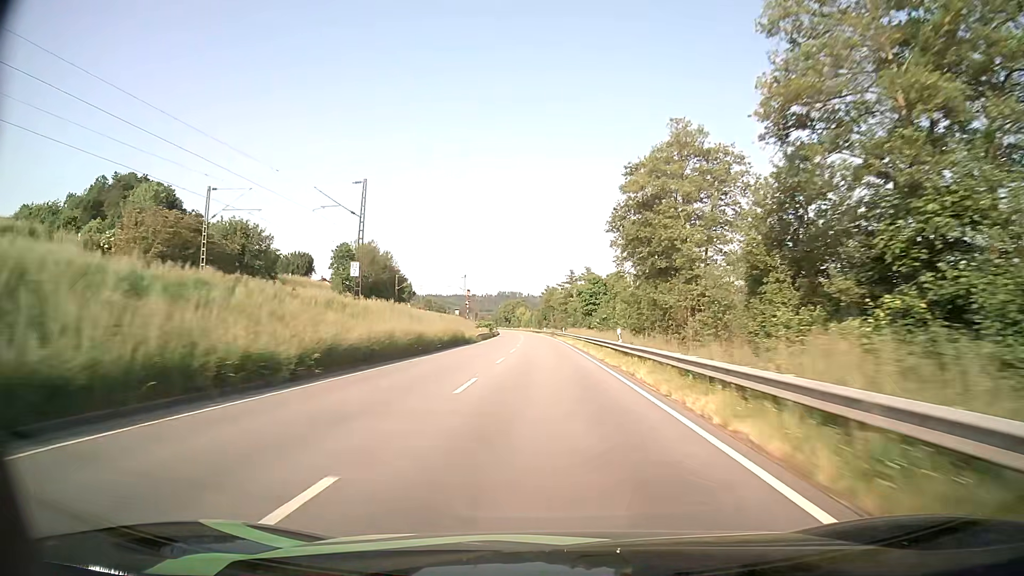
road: primary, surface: asphalt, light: Day
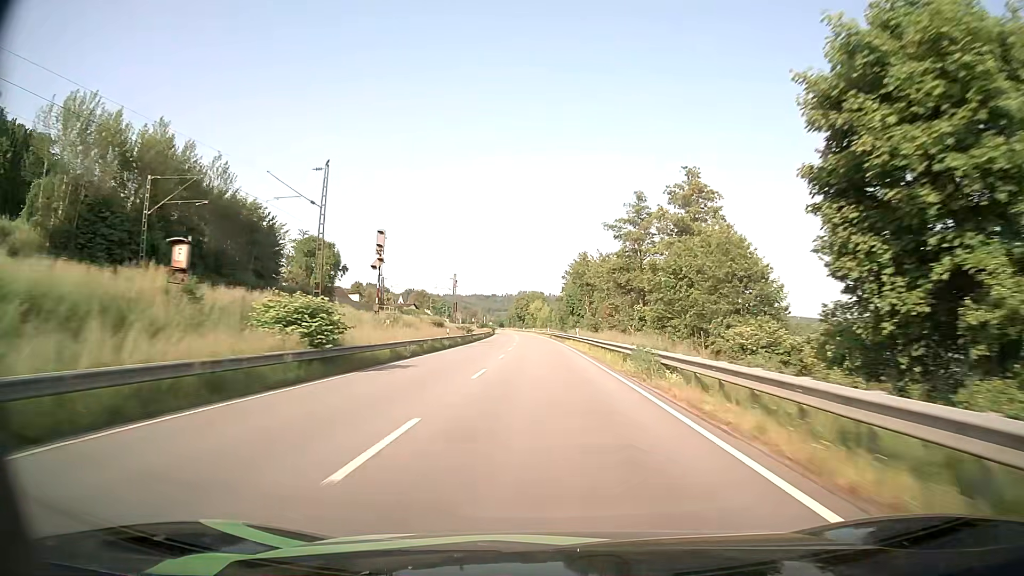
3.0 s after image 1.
(-1.2, +80.8) m; -2°
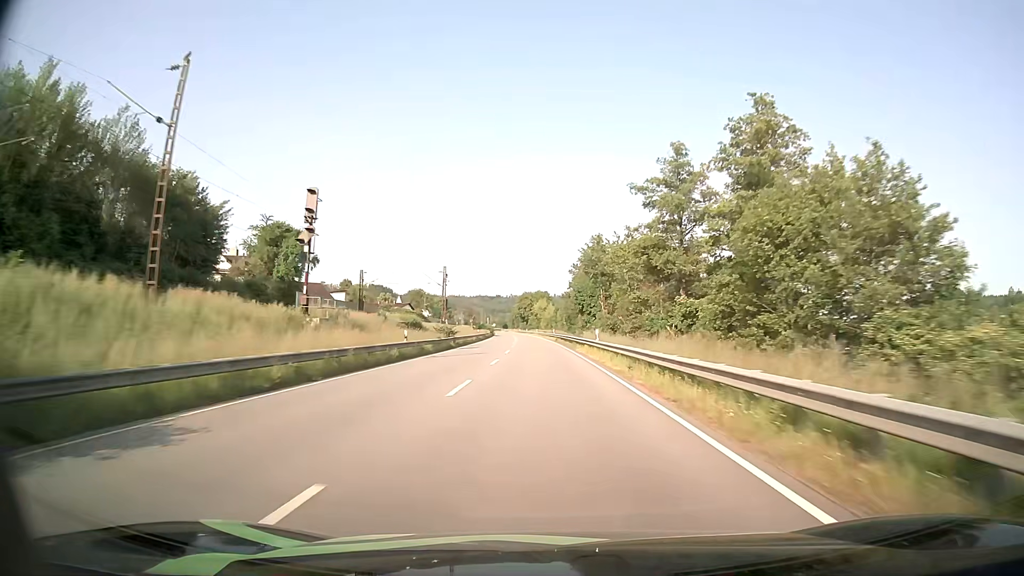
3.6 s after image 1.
(-0.1, +16.4) m; 0°
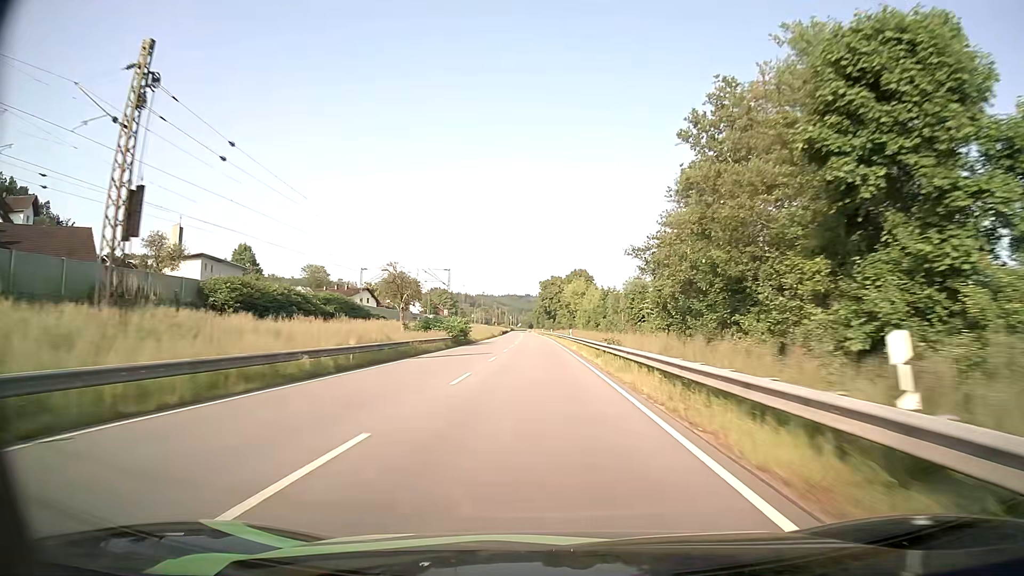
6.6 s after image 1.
(-1.8, +81.9) m; -3°
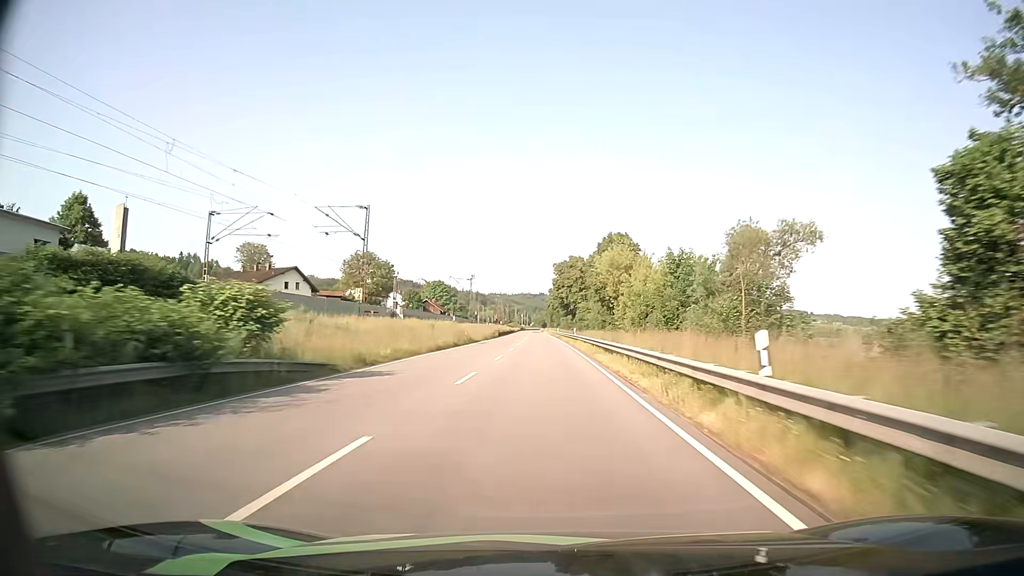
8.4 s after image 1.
(-0.7, +48.6) m; -1°
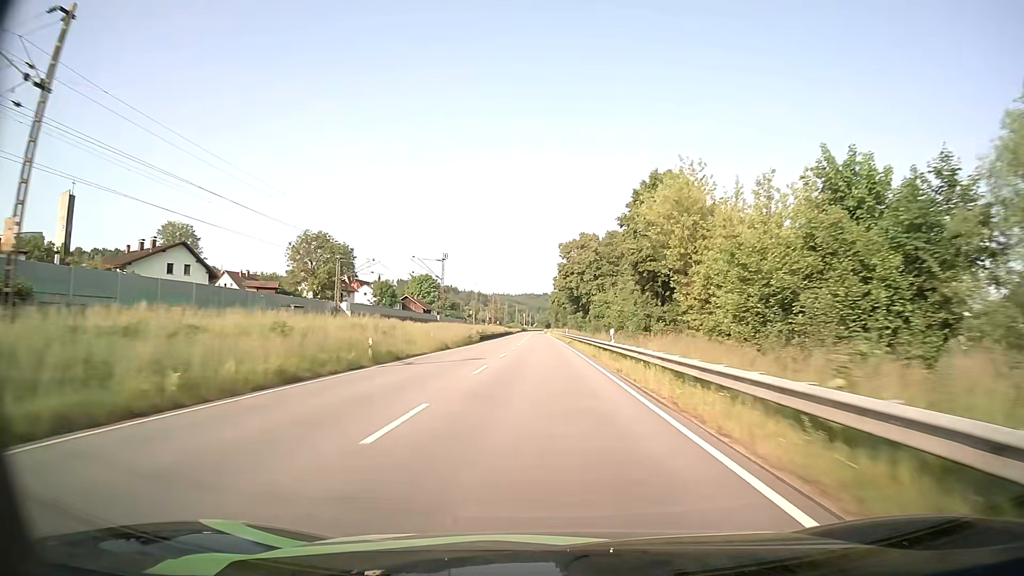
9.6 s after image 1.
(-0.2, +32.7) m; 0°
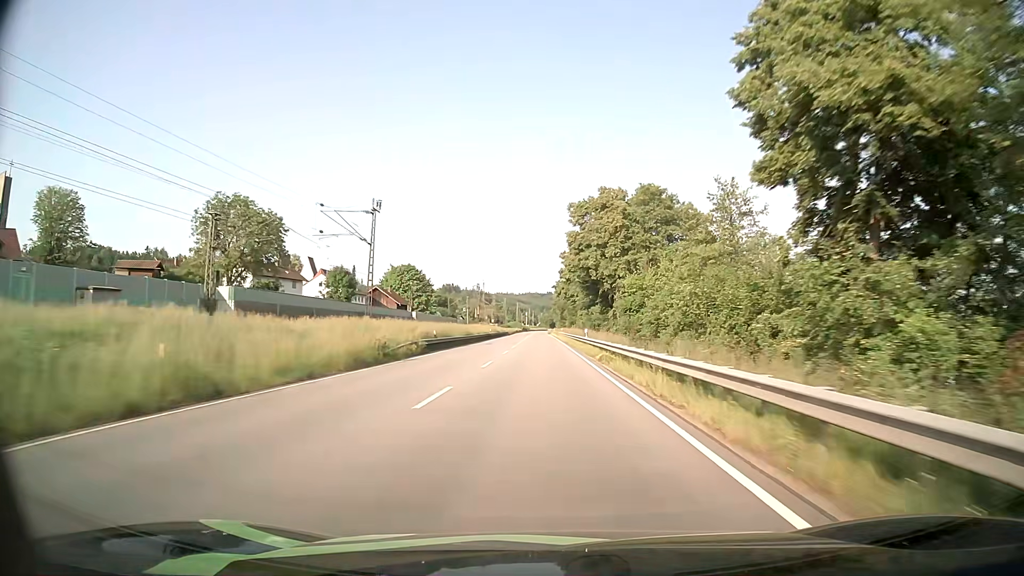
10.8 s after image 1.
(-0.1, +32.7) m; 0°
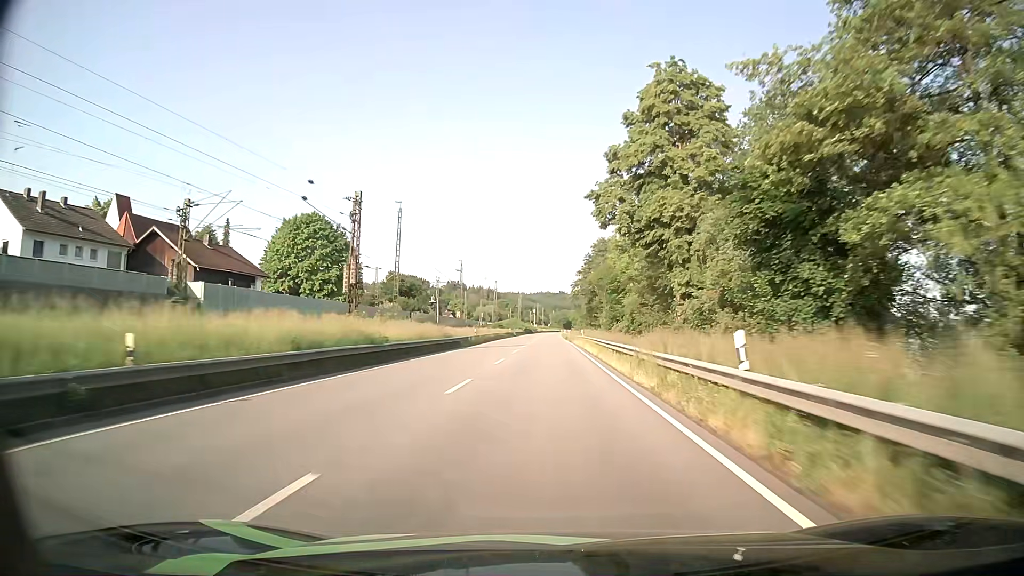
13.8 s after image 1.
(-0.7, +82.0) m; -1°
(0, +10) (0, +20) (0, +30) (0, +40) (0, +50) (0, +60) (0, +70) (0, +80) (0, +90) (0, +100) m
